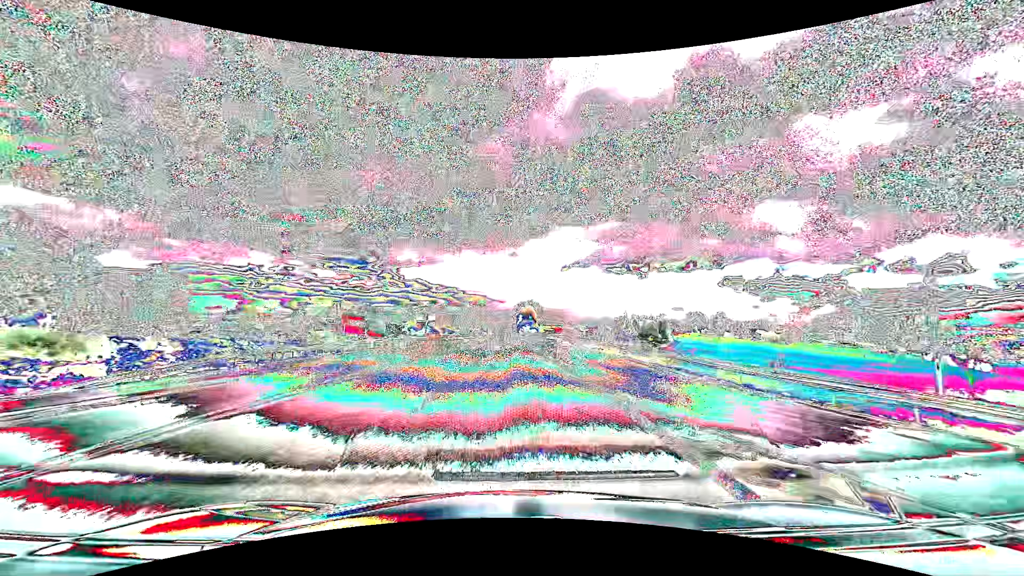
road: primary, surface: asphalt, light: Day
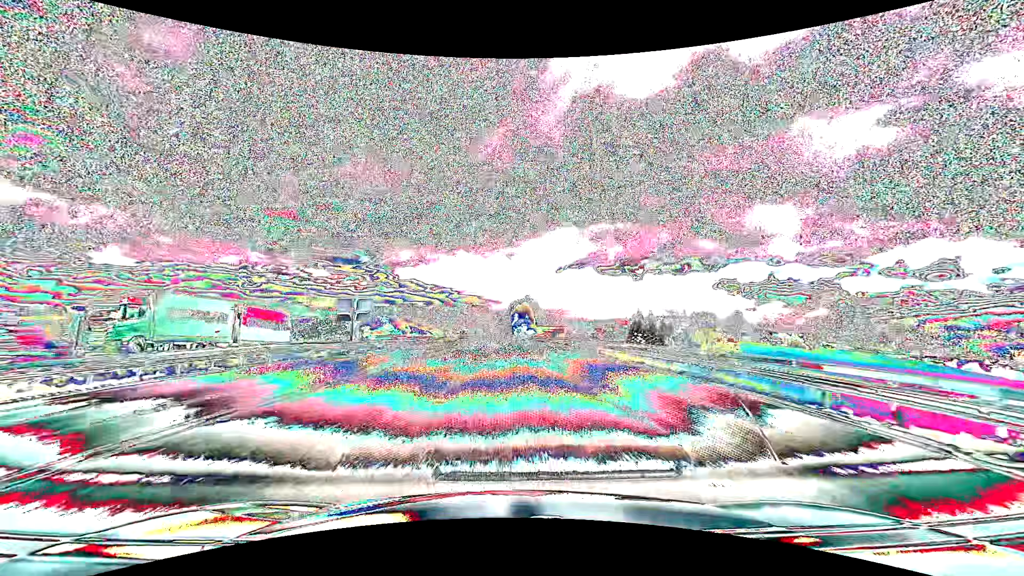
(+0.3, +33.1) m; +1°
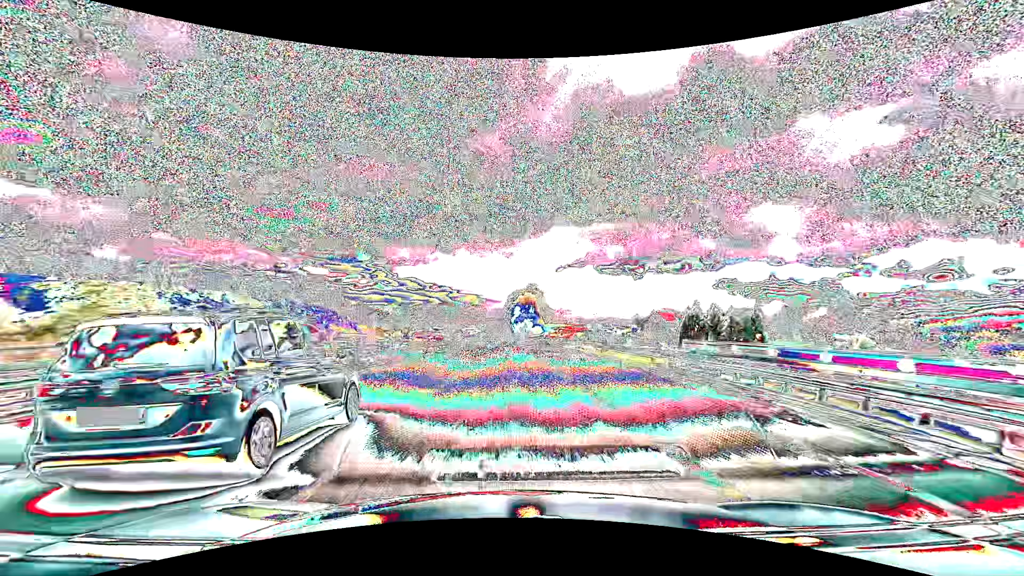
(+0.1, +58.5) m; 0°
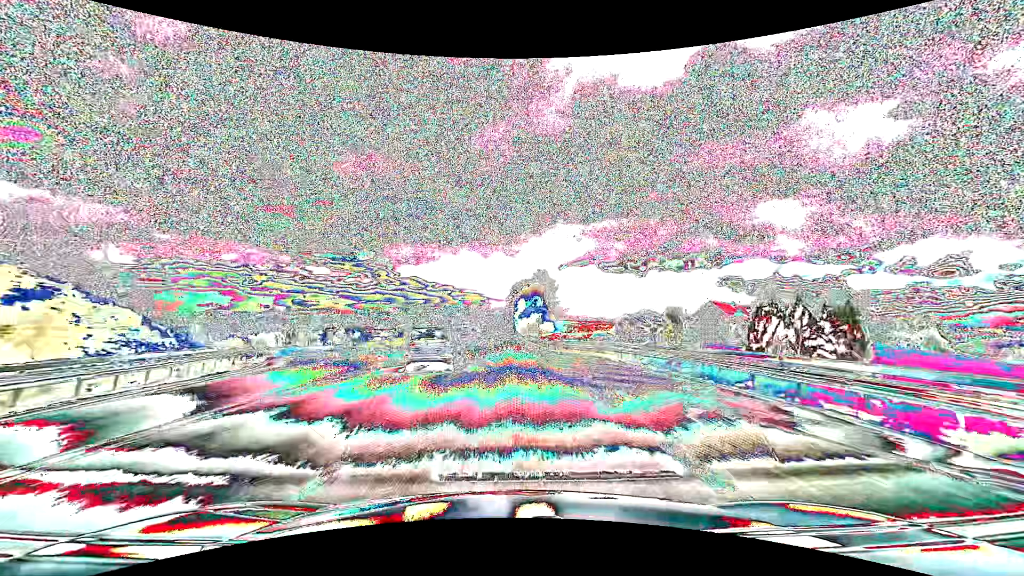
(-0.1, +36.3) m; 0°
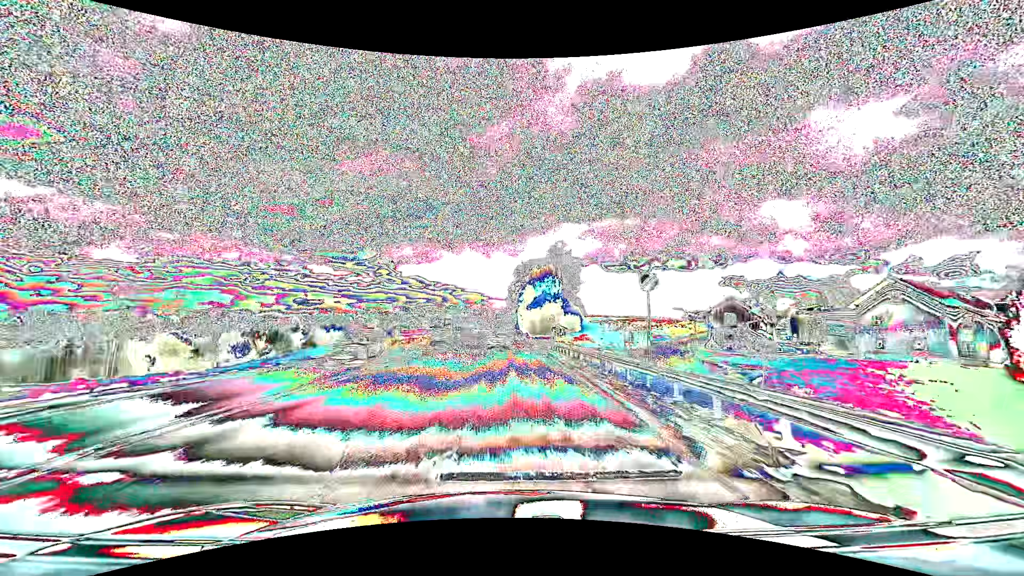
(-0.2, +49.1) m; 0°
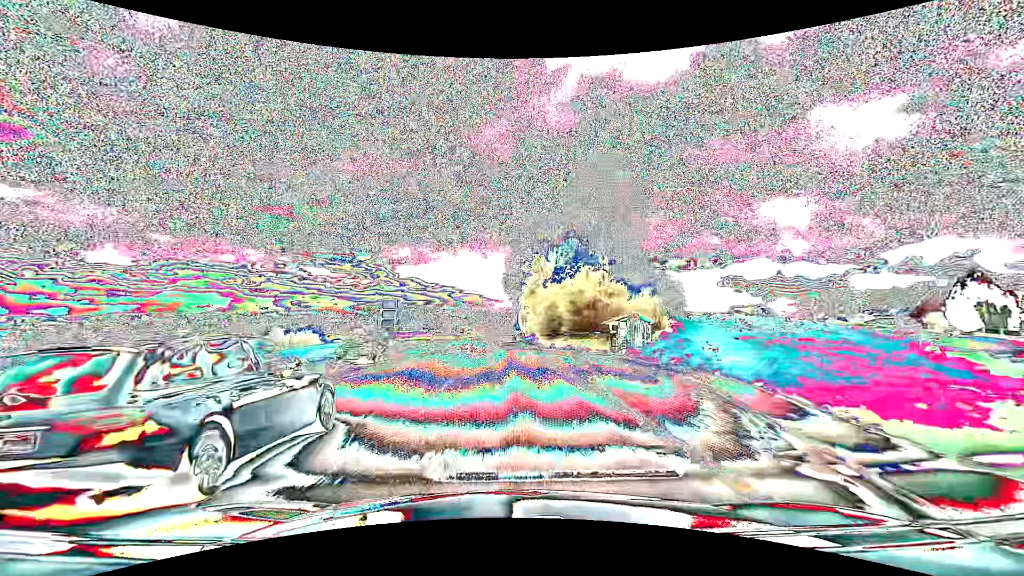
(+0.1, +50.5) m; 0°
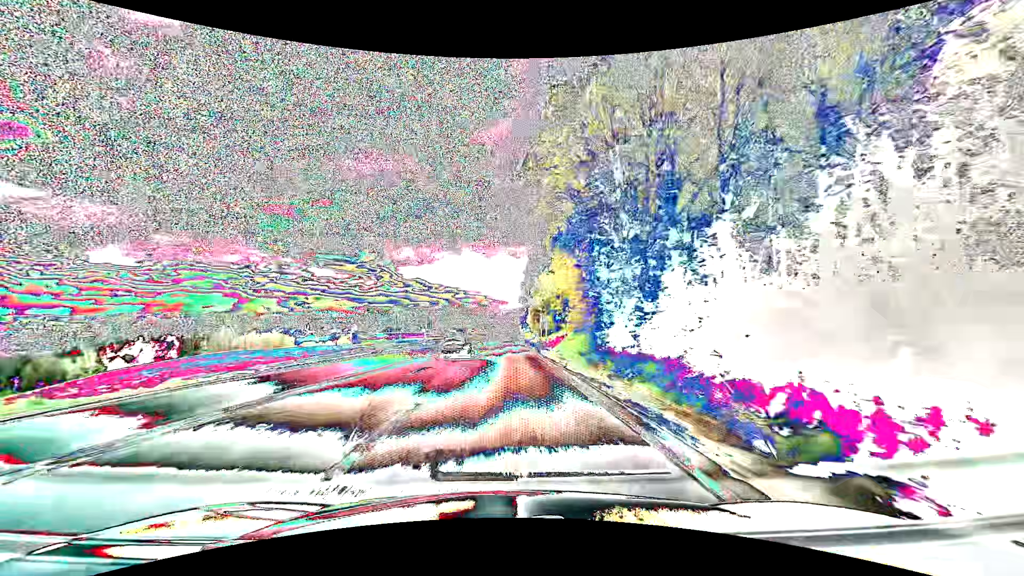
(-0.2, +54.2) m; 0°
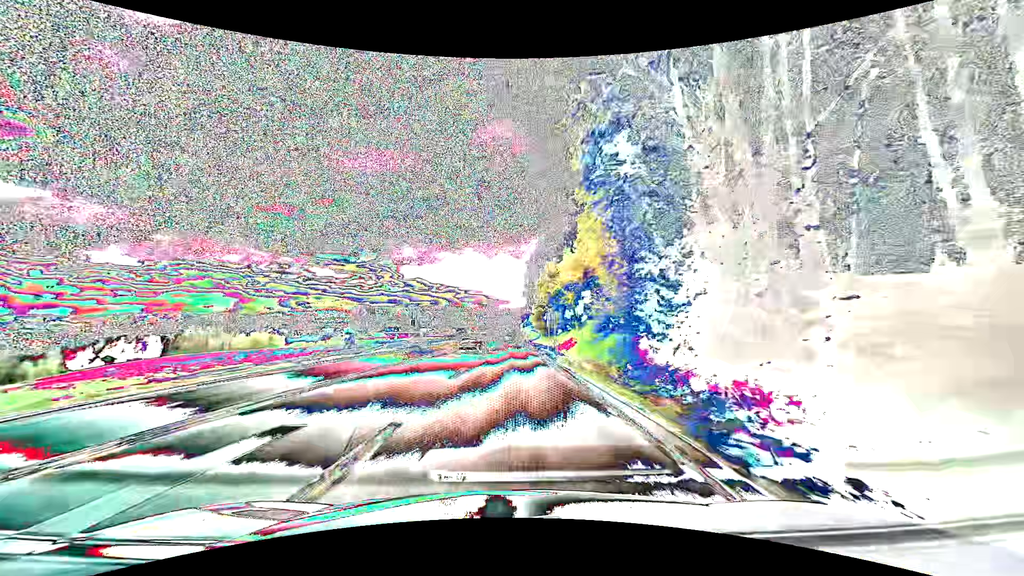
(0.0, +14.2) m; 0°
(0, +10) (0, +20) (0, +30) (0, +40) (0, +50) (0, +60) (0, +70) (0, +80) (0, +90) (0, +100) m
